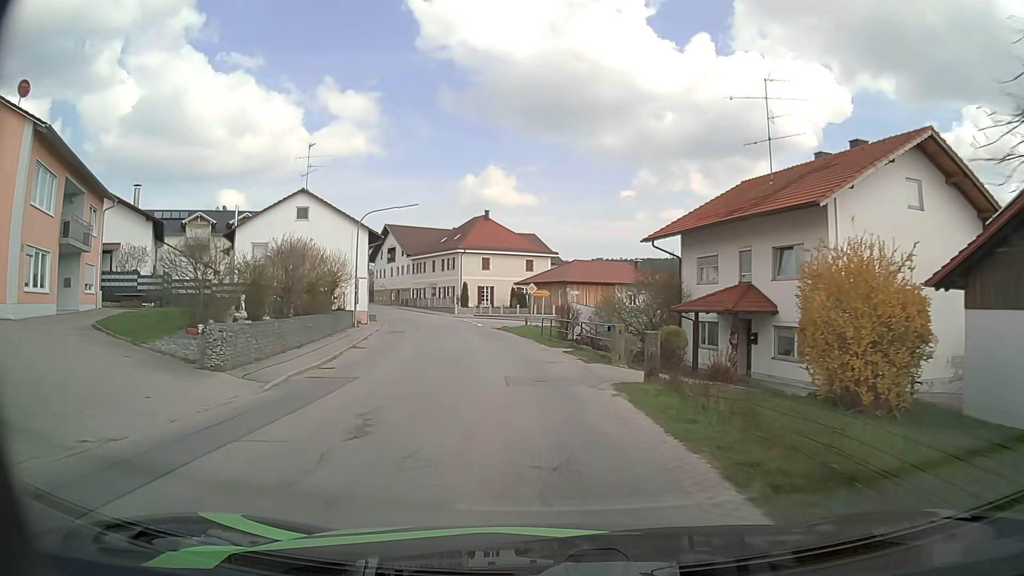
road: secondary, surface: asphalt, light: Day
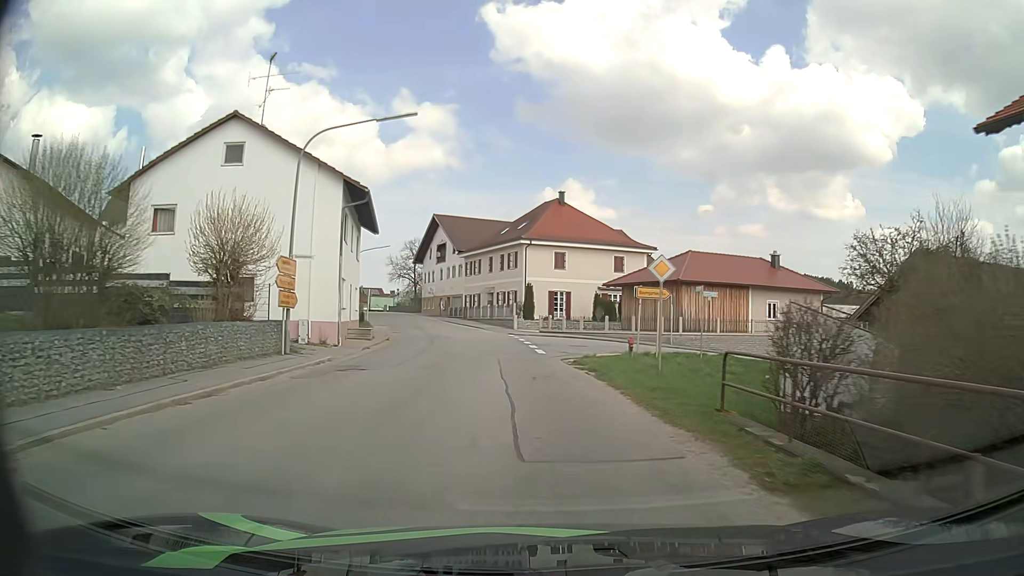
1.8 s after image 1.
(-1.4, +21.4) m; -7°
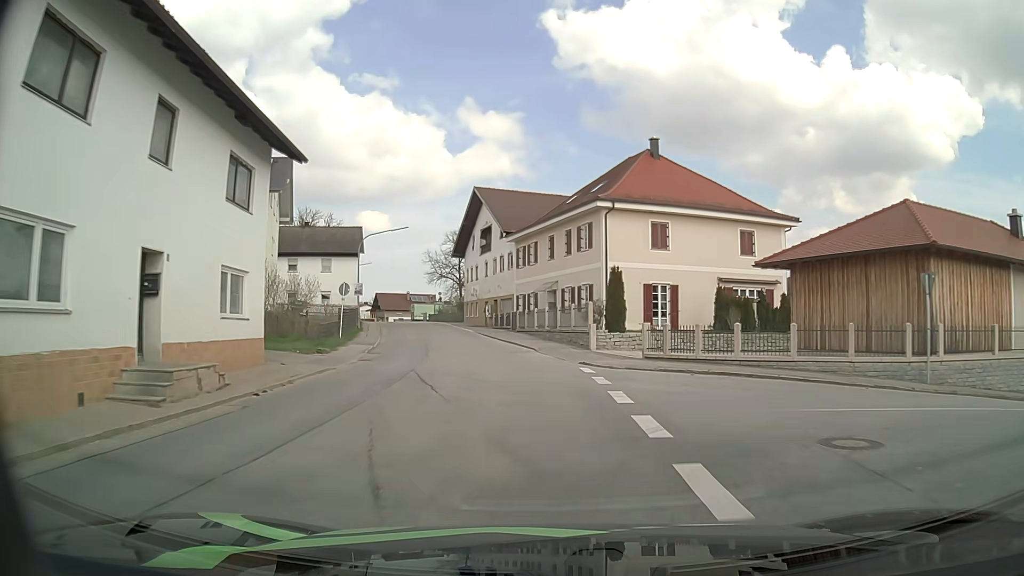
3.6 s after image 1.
(-1.1, +21.8) m; -6°
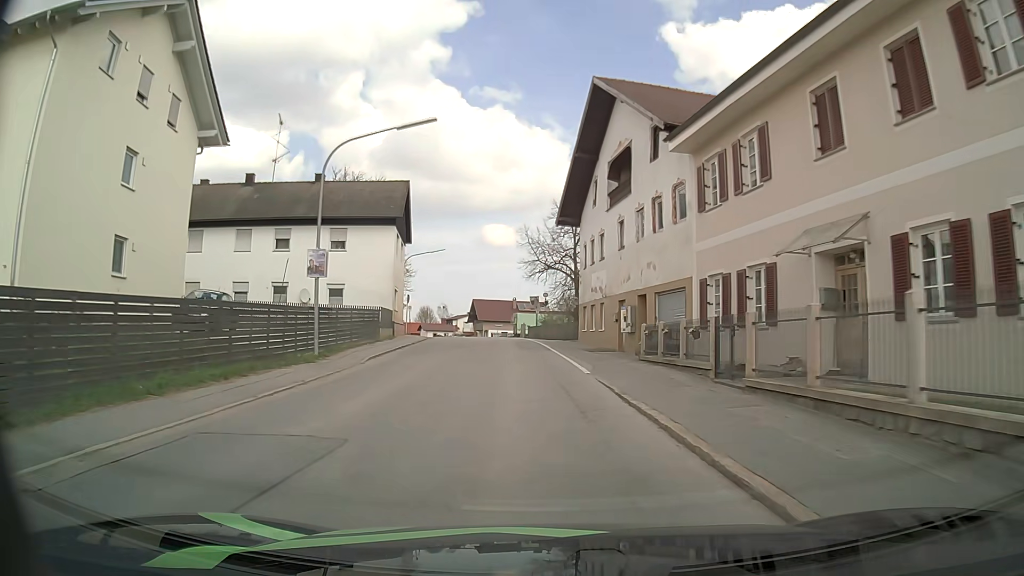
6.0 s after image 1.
(-2.7, +29.6) m; -11°
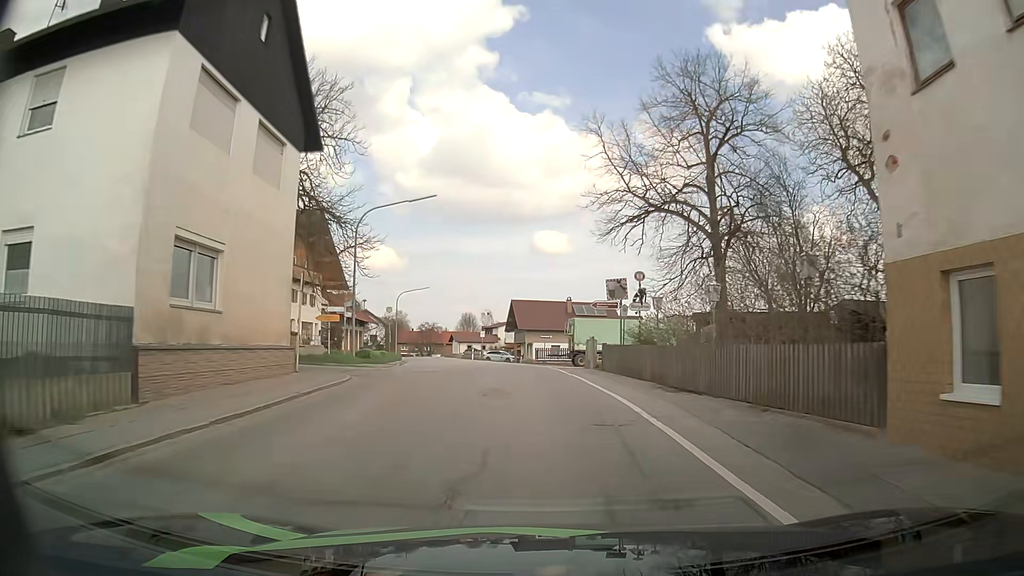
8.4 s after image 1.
(-1.6, +29.2) m; -5°
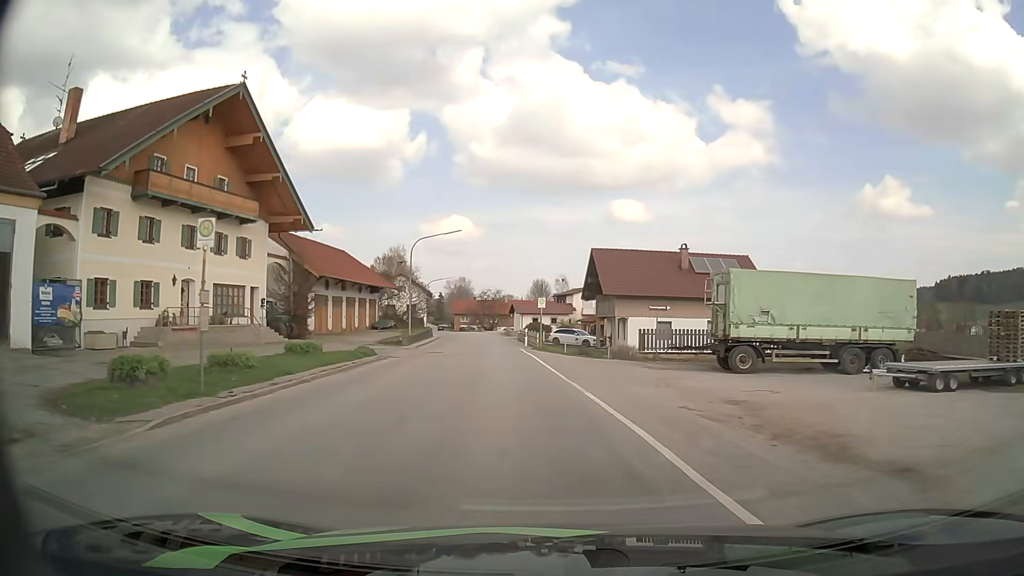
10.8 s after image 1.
(-1.4, +28.4) m; -6°
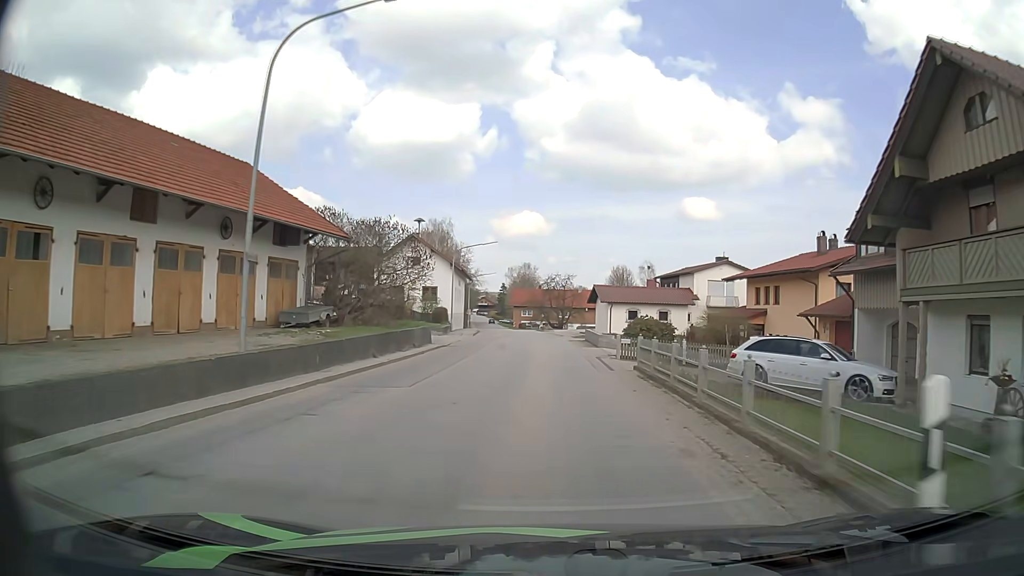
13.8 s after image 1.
(-2.8, +36.9) m; -6°
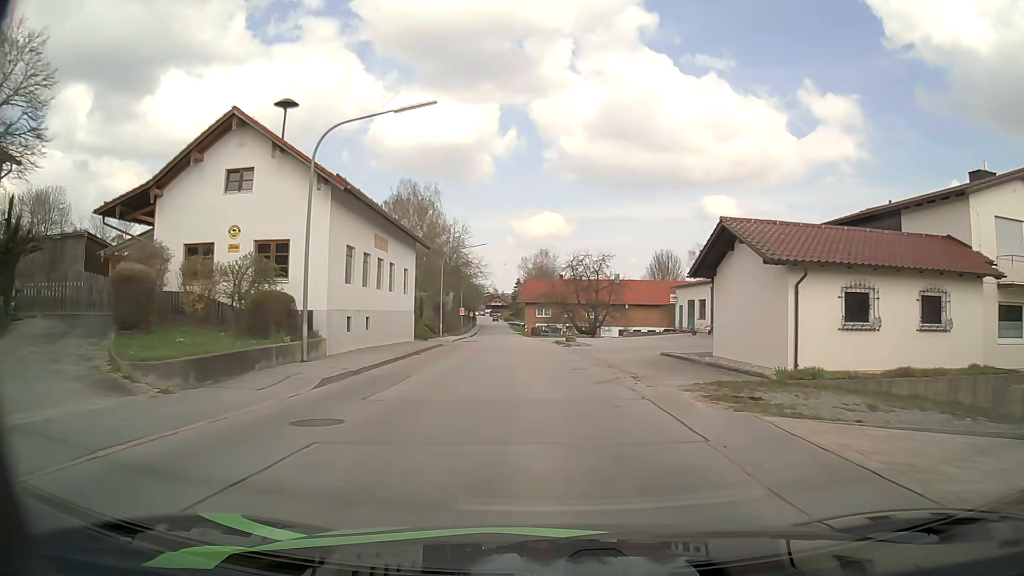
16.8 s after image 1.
(-0.3, +38.0) m; -2°
(0, +10) (0, +20) (-1, +30) (-1, +40) (-2, +50) (-2, +60) (-3, +70) (-4, +80) (-4, +90) (-5, +100) m
